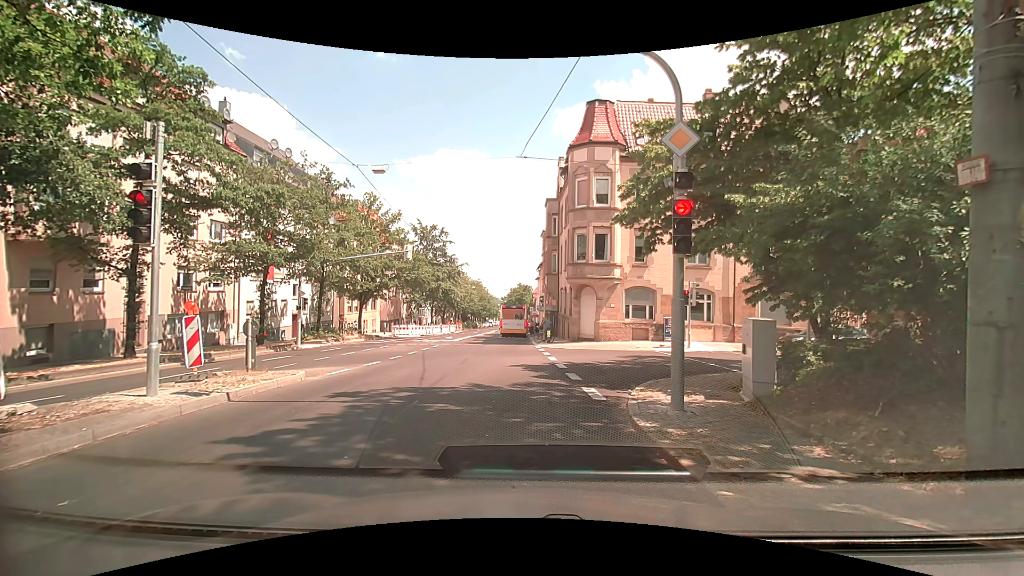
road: secondary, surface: asphalt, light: Day
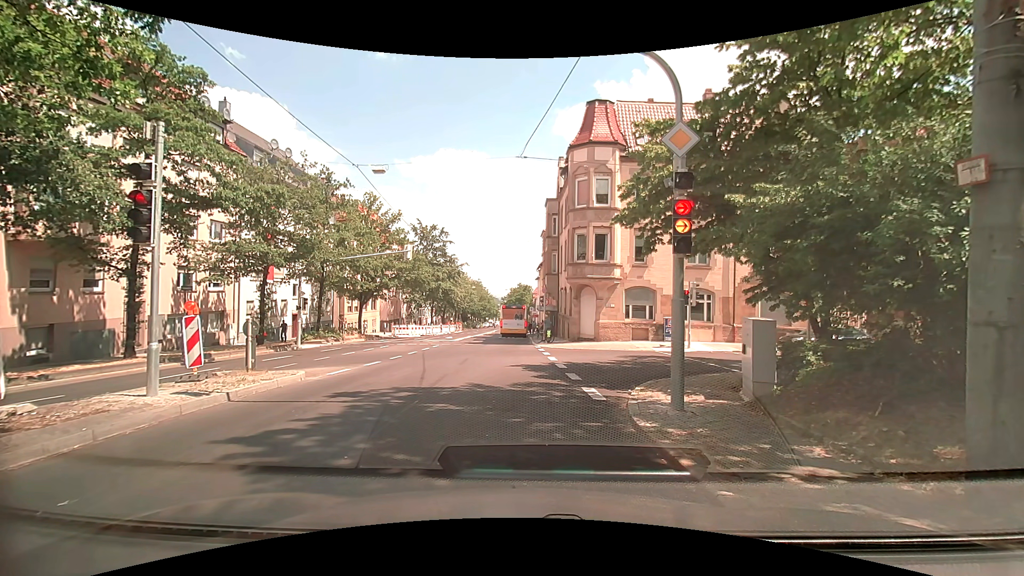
(0.0, 0.0) m; 0°
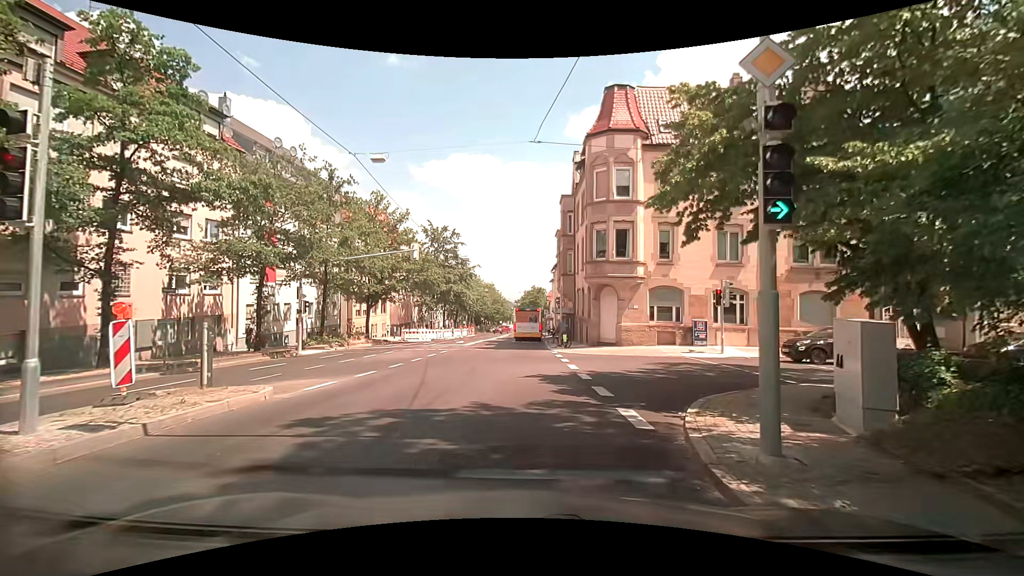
(-0.1, +2.4) m; -2°
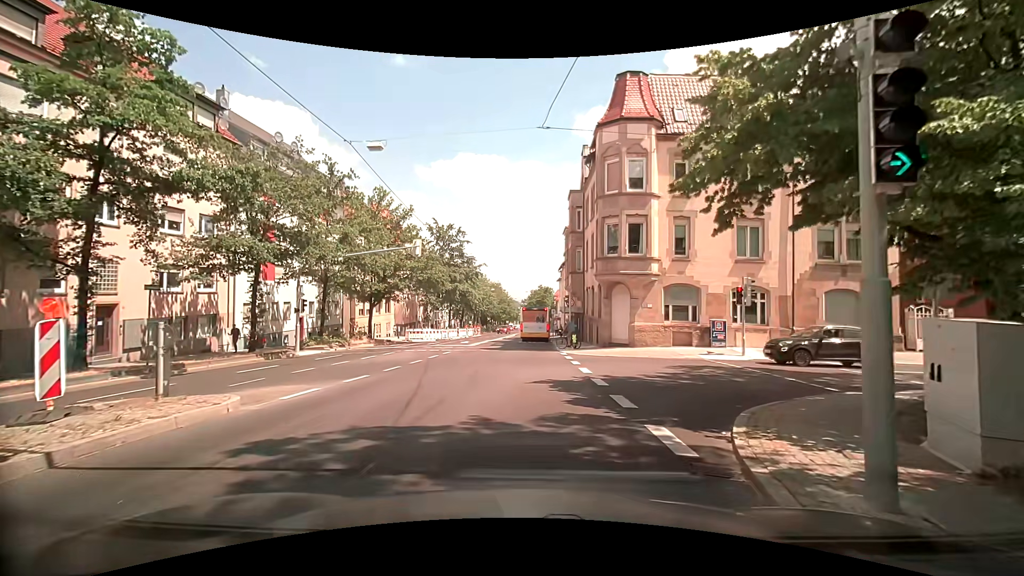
(0.0, +1.5) m; +1°
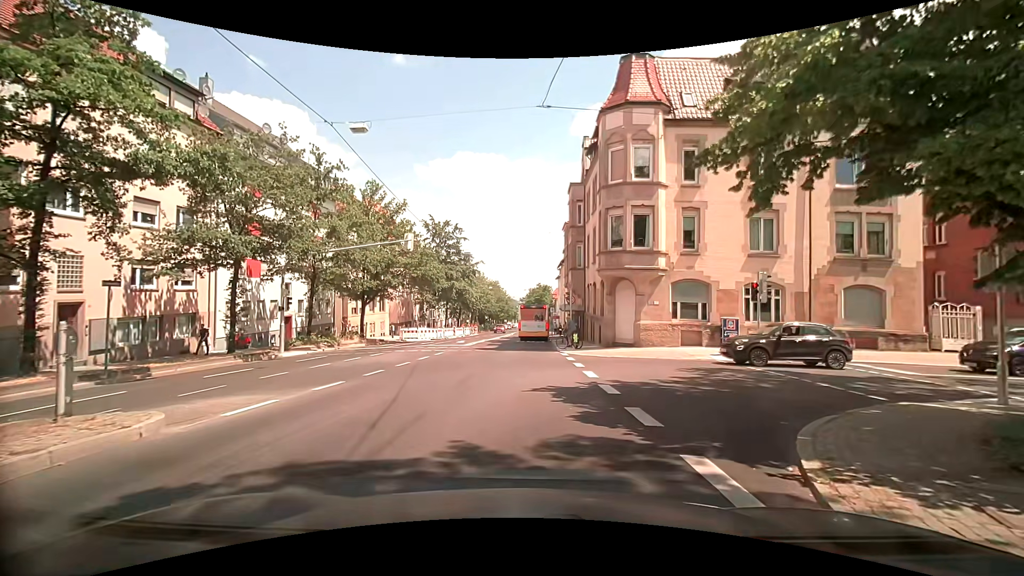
(-0.1, +1.7) m; -2°
